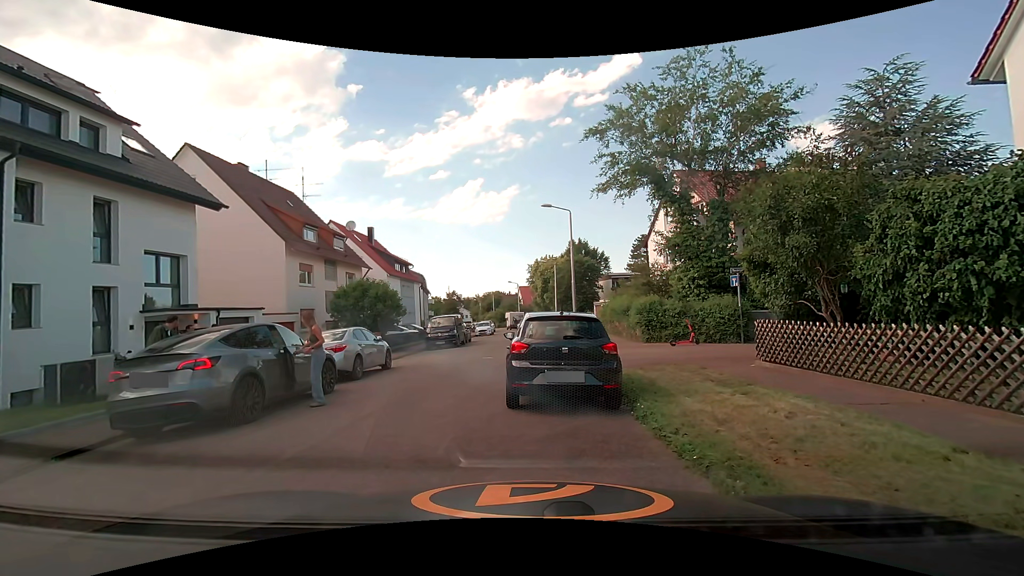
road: residential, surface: asphalt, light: Day
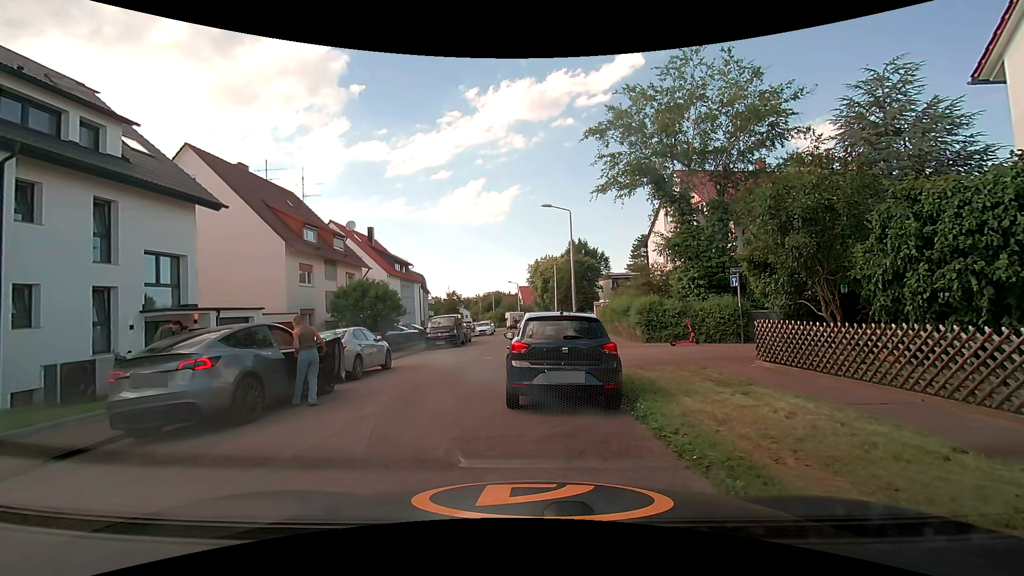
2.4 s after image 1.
(0.0, 0.0) m; 0°
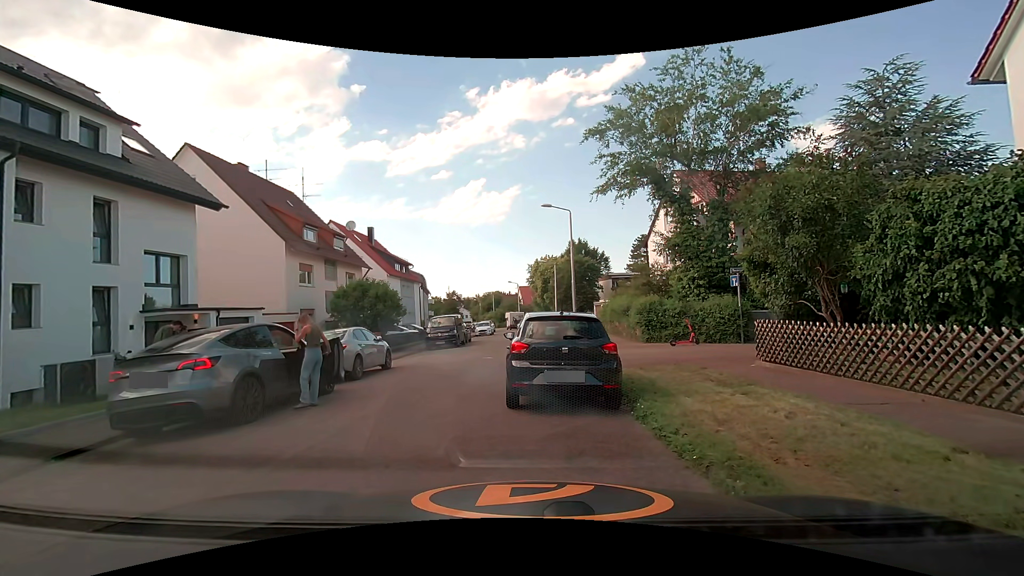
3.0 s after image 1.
(0.0, 0.0) m; 0°
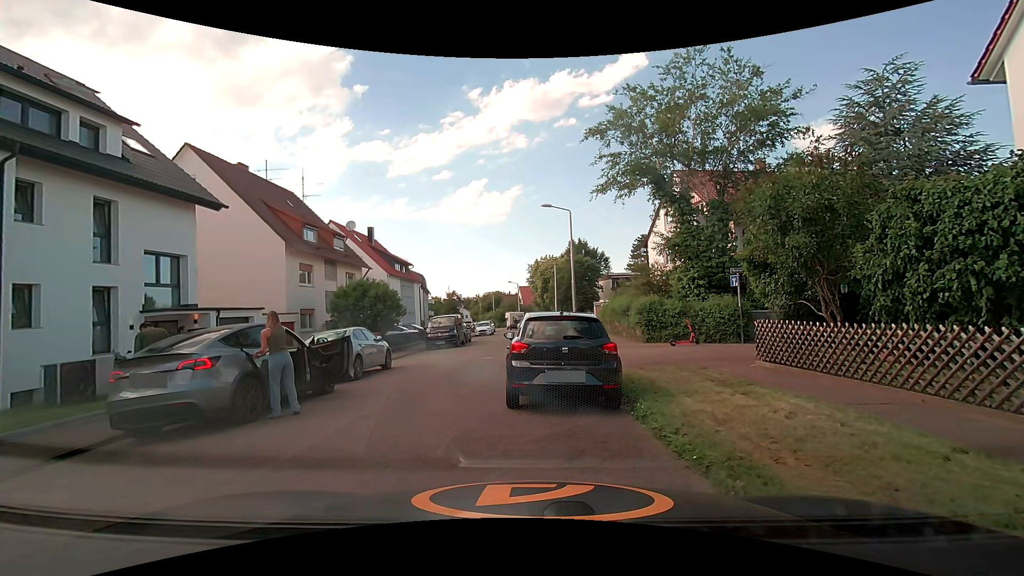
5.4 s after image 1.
(0.0, 0.0) m; 0°
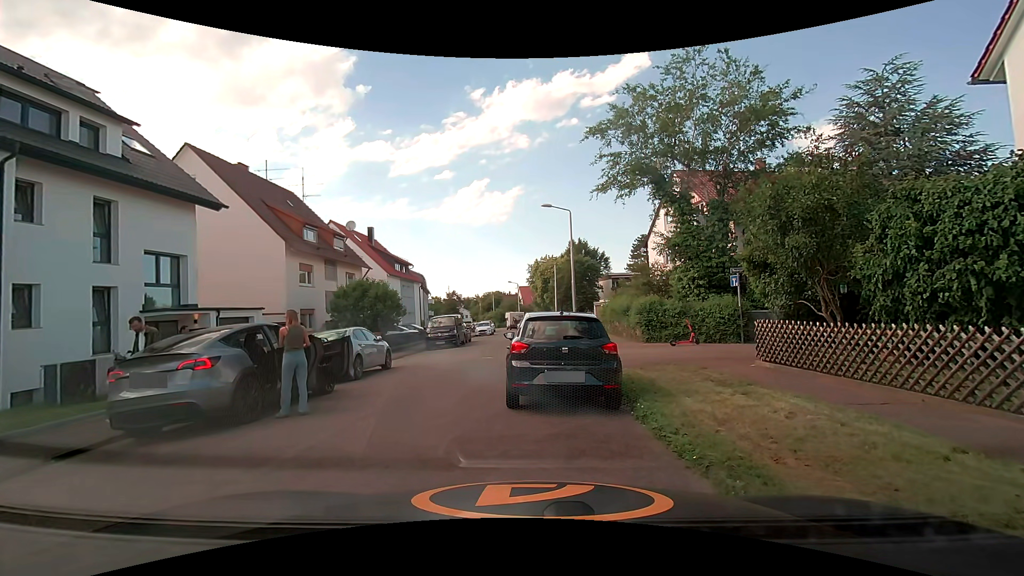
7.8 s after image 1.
(0.0, 0.0) m; 0°
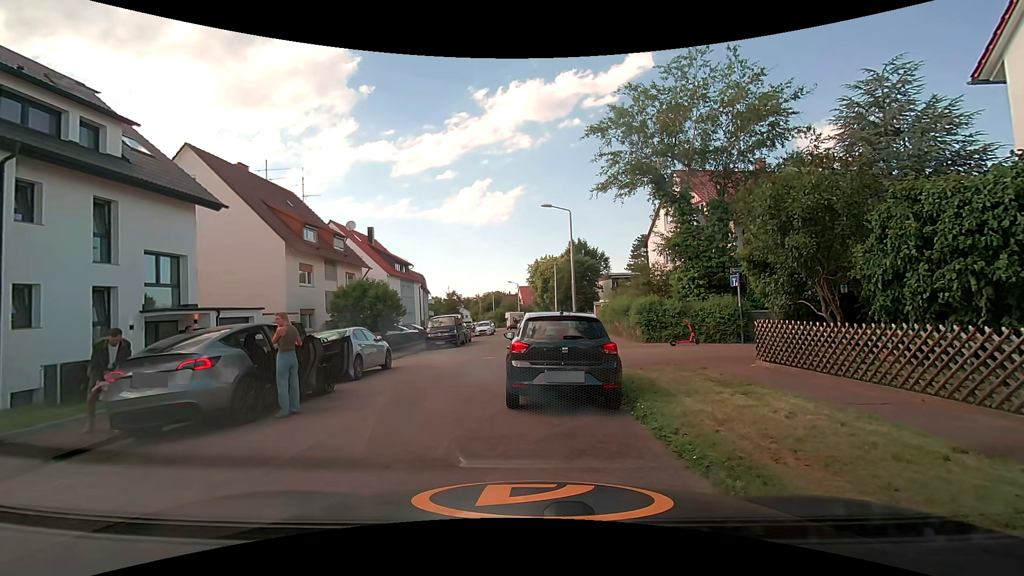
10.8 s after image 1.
(0.0, 0.0) m; 0°
